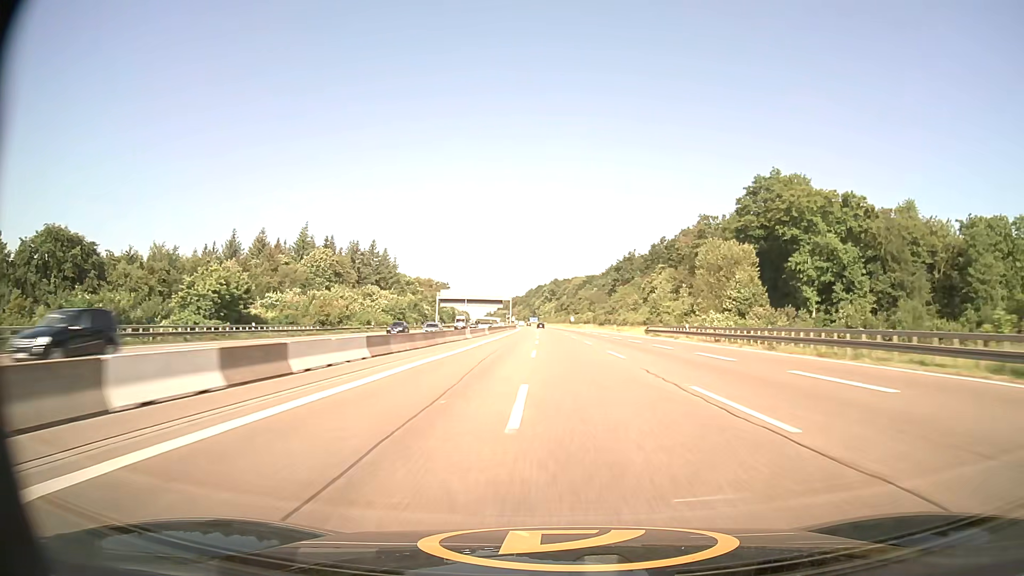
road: motorway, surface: asphalt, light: Day
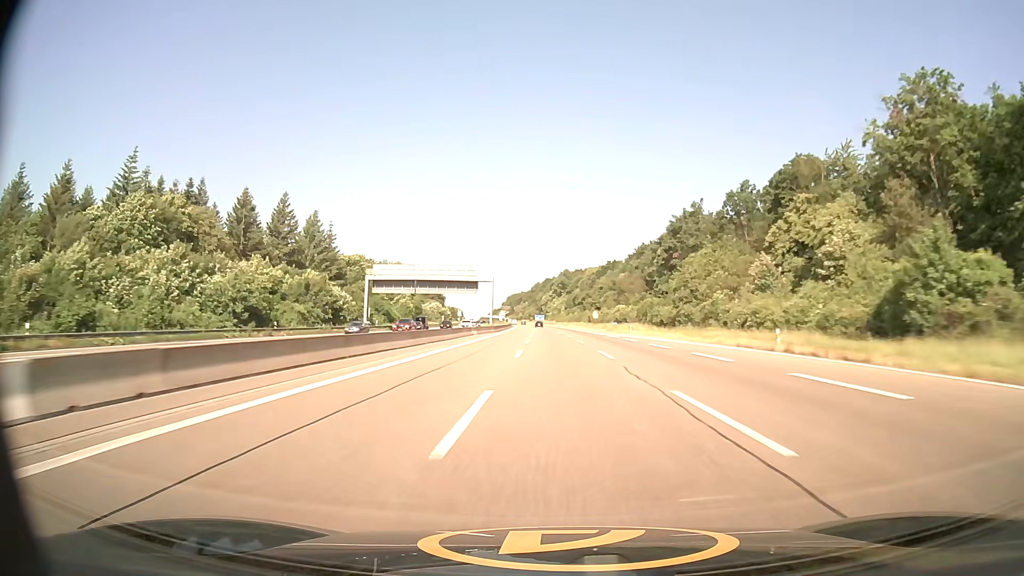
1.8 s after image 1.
(-0.4, +73.4) m; -1°
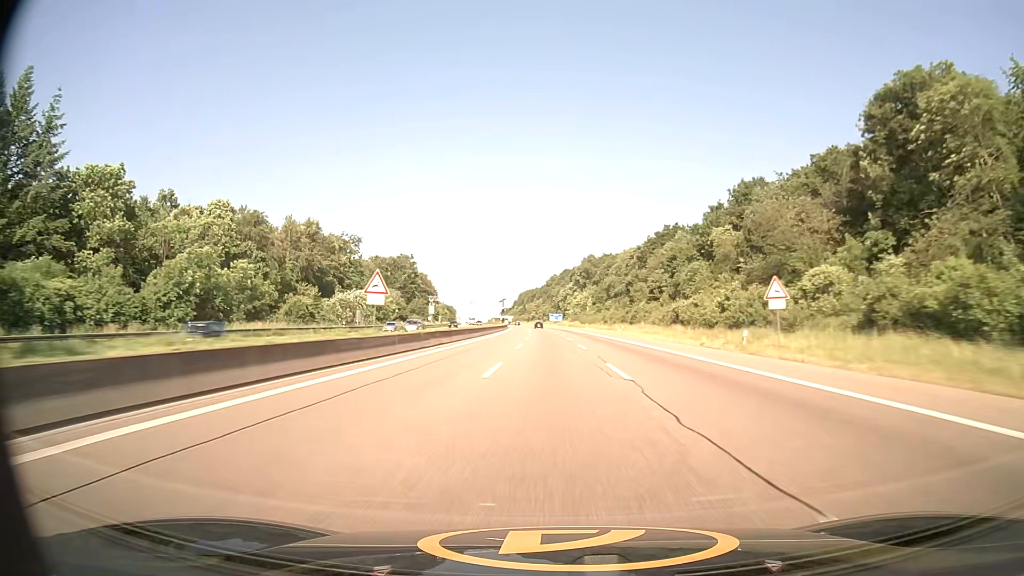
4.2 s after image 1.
(-1.1, +97.6) m; -1°
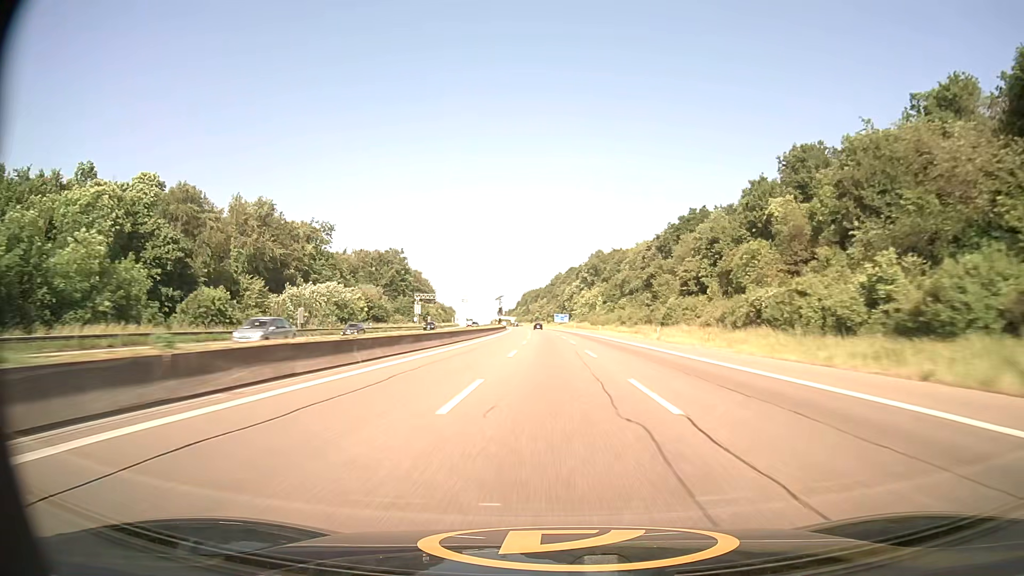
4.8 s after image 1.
(-0.1, +24.5) m; -1°
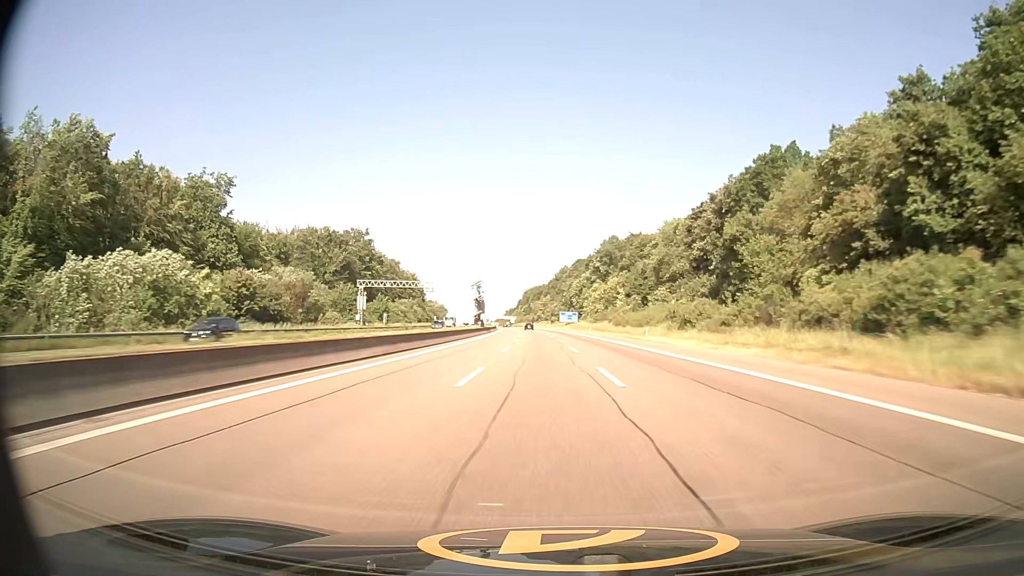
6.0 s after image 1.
(-0.1, +49.2) m; 0°
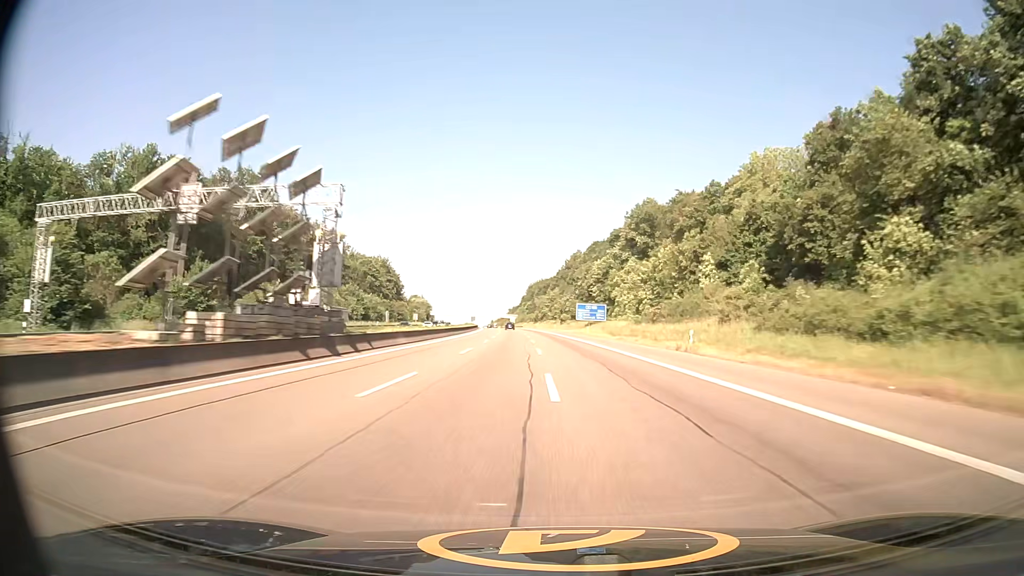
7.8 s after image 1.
(-0.4, +74.2) m; -1°
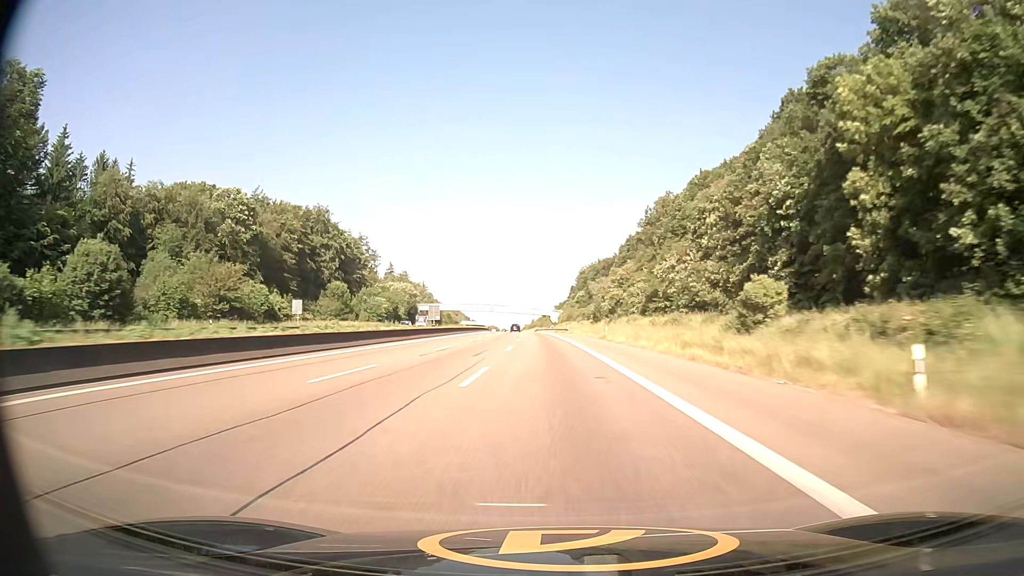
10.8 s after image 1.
(-4.2, +123.0) m; -4°
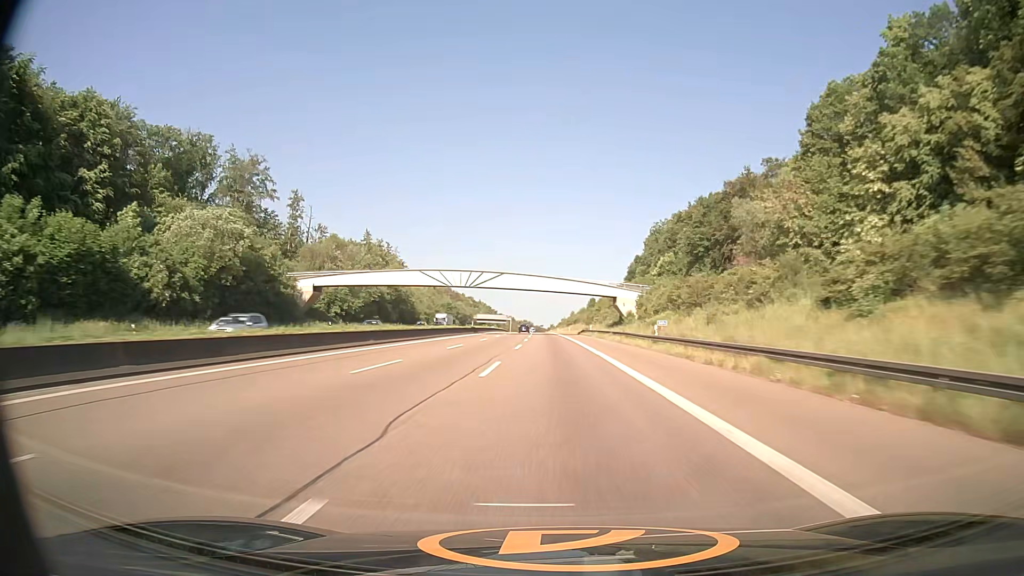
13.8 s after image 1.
(-4.2, +123.2) m; -3°
(0, +10) (0, +20) (0, +30) (0, +40) (0, +50) (-1, +60) (-1, +70) (-1, +80) (-1, +90) (-1, +100) m
